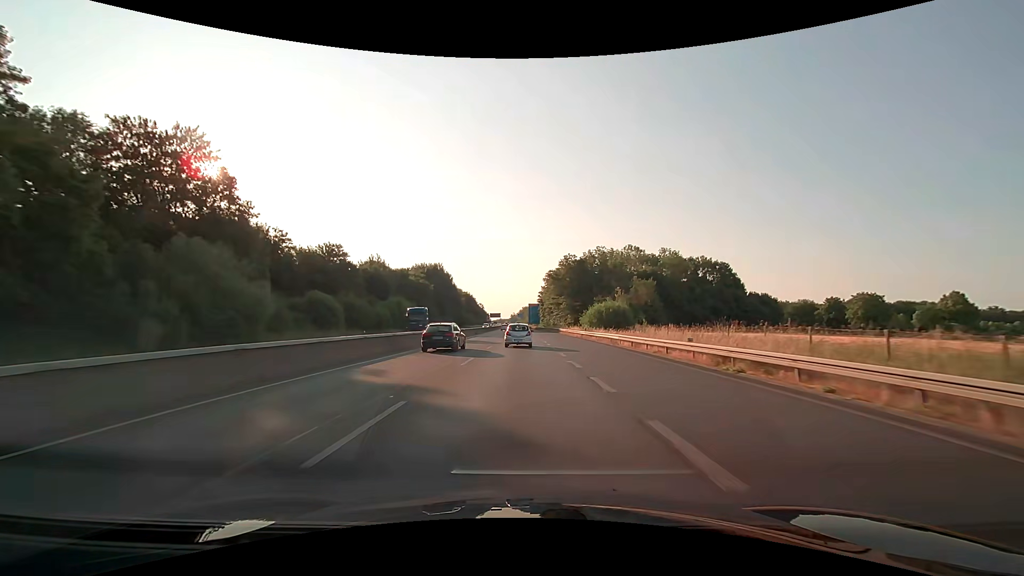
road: trunk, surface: asphalt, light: Day
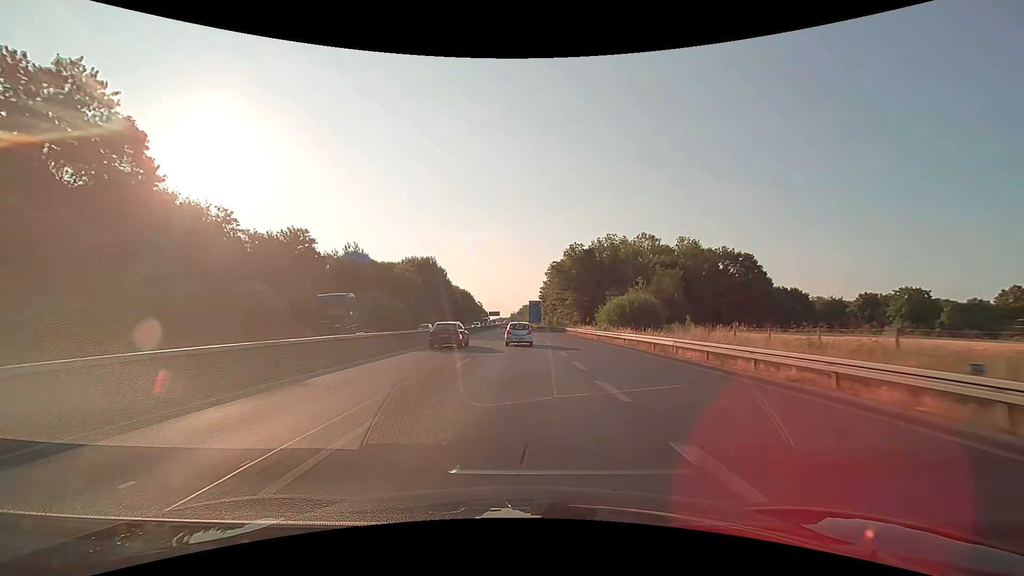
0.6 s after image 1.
(0.0, +13.6) m; 0°
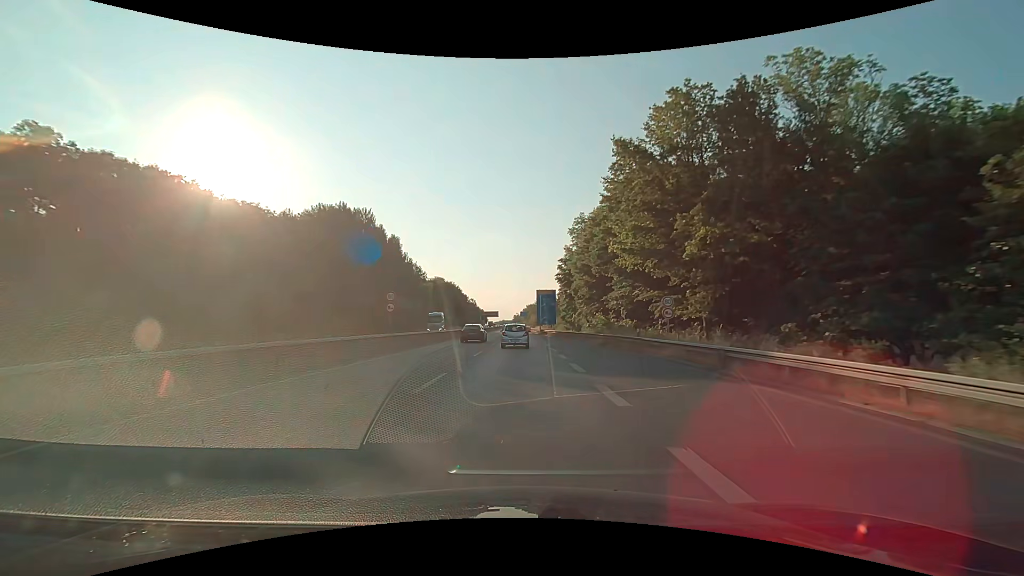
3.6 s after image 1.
(-0.1, +66.4) m; -1°
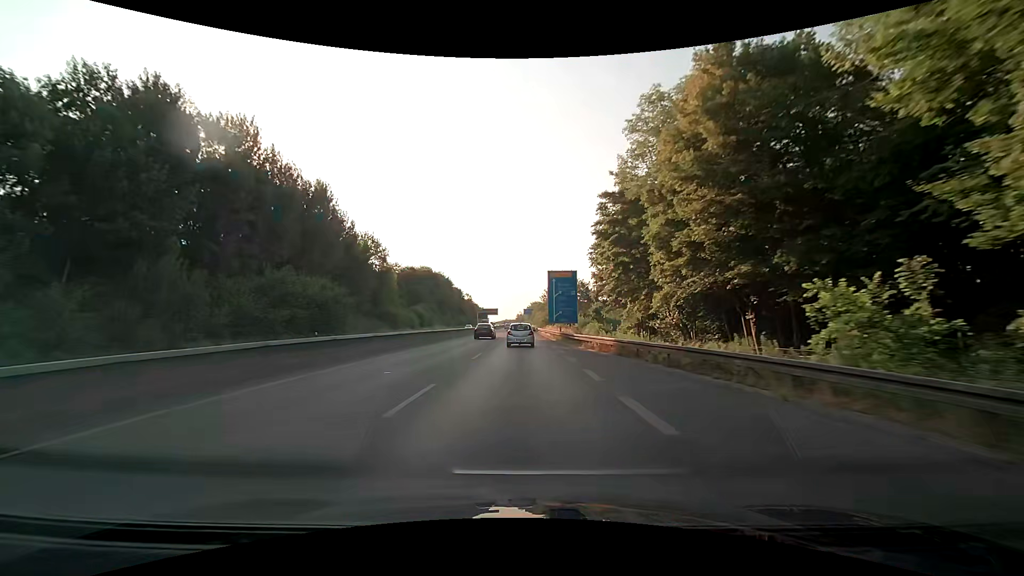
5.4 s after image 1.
(-0.1, +38.8) m; 0°
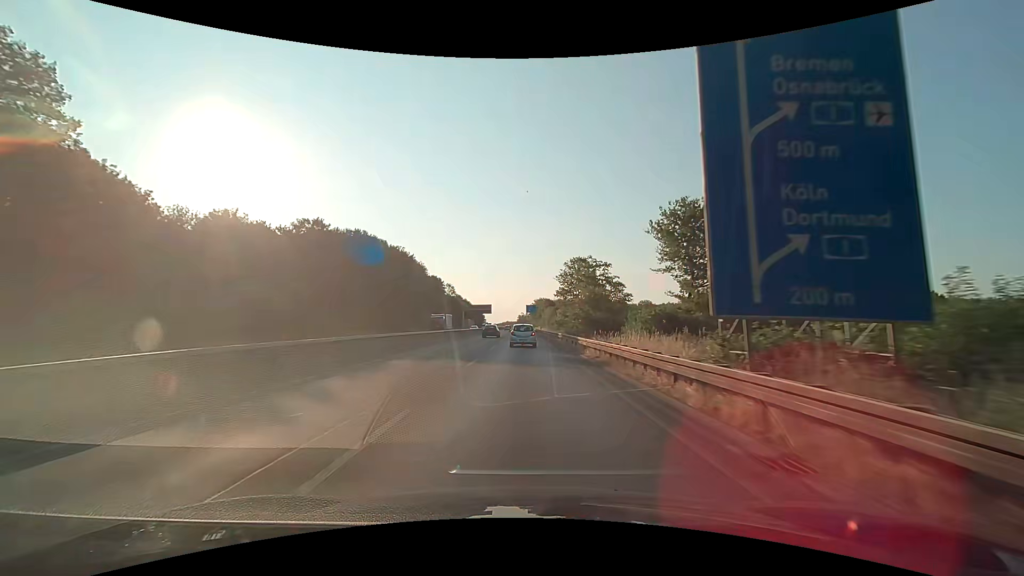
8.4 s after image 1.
(-0.2, +63.7) m; 0°
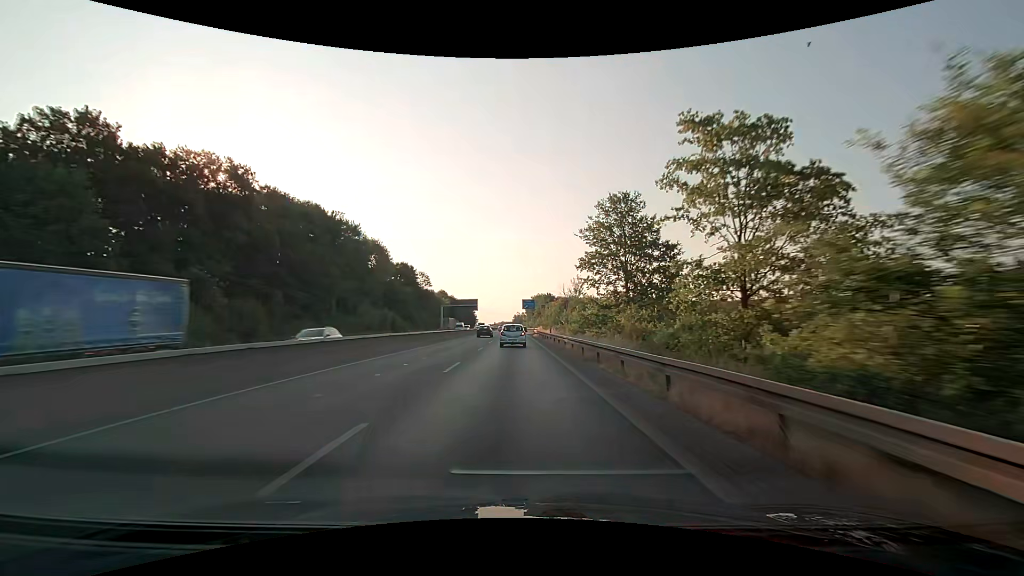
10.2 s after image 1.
(+0.2, +37.9) m; +1°
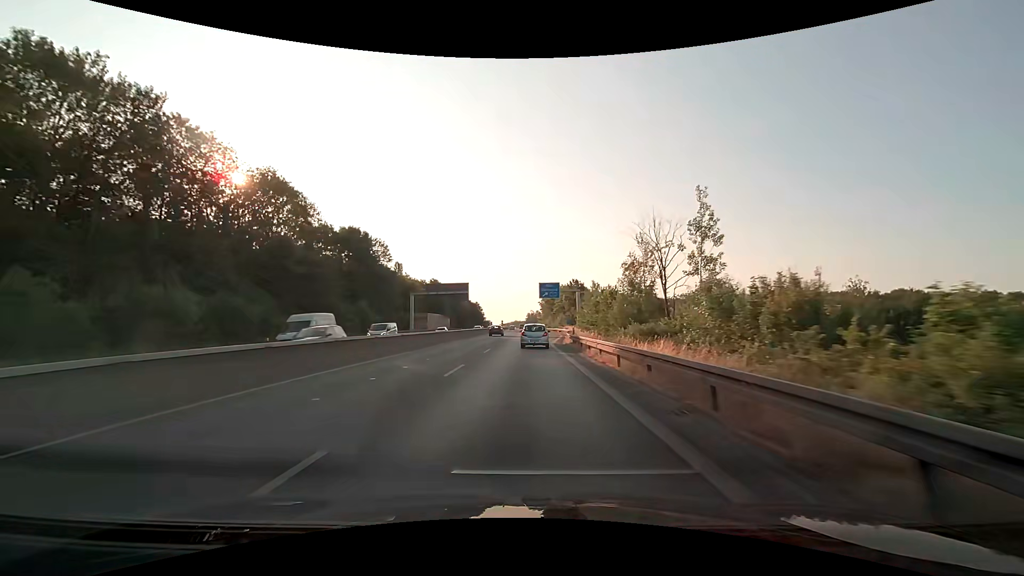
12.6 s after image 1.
(-0.7, +49.9) m; -2°
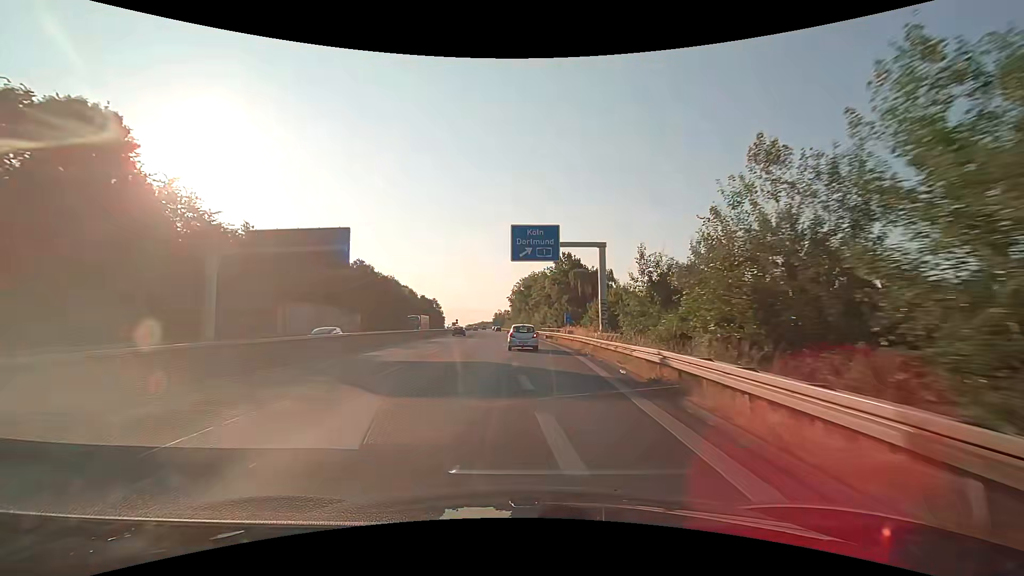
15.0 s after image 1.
(+1.2, +48.1) m; +4°
(0, +10) (0, +20) (0, +30) (0, +40) (-1, +50) (-1, +60) (-2, +70) (-2, +80) (-3, +90) (-4, +100) m
